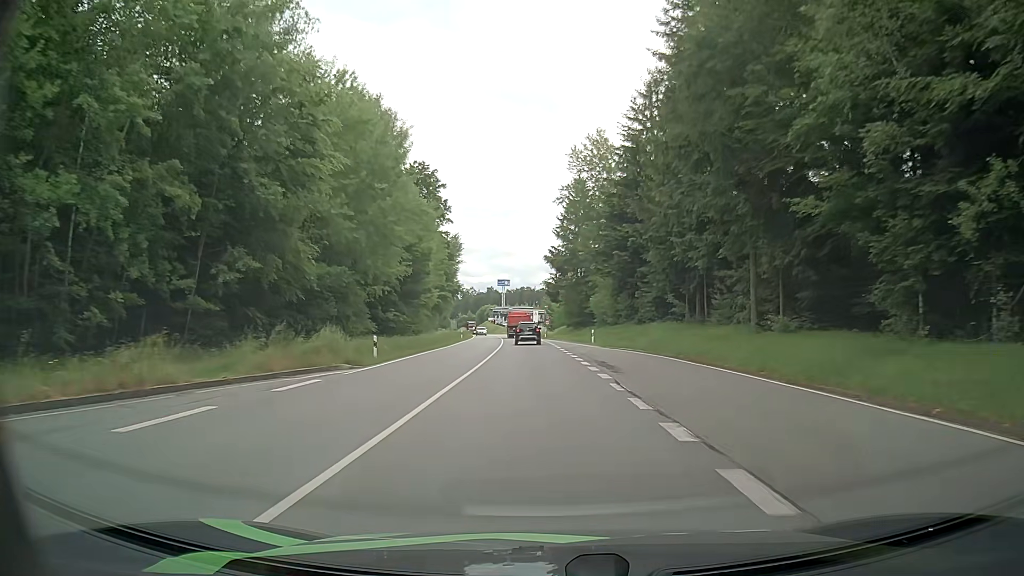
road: secondary_link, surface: asphalt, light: Day
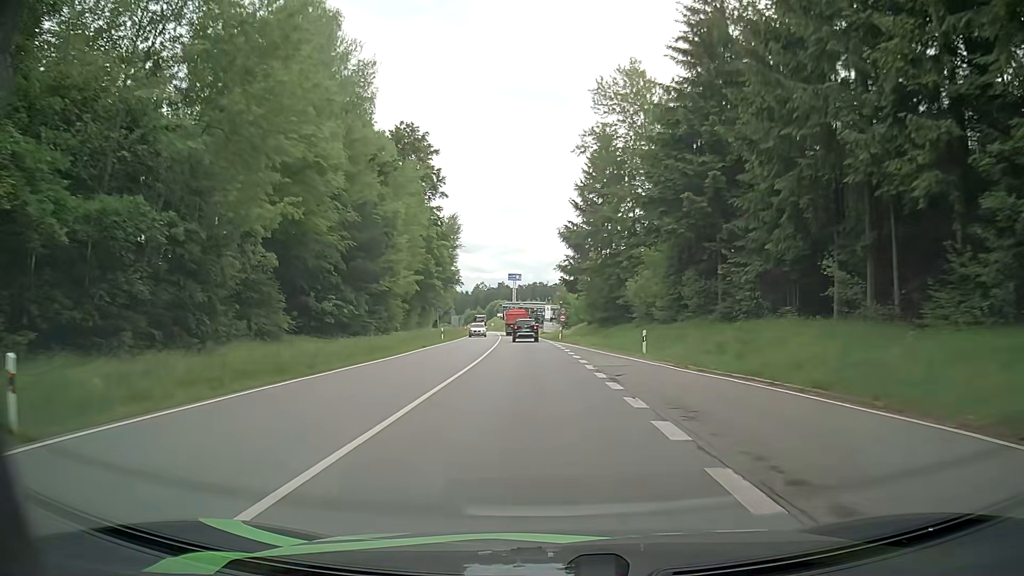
(-0.1, +20.9) m; -1°
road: secondary
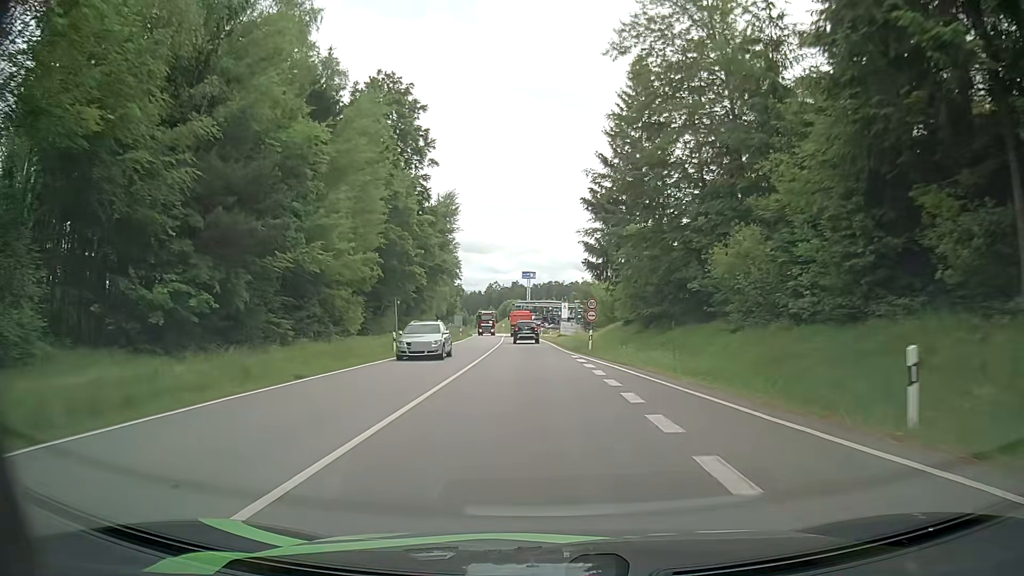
(-0.1, +20.5) m; -1°
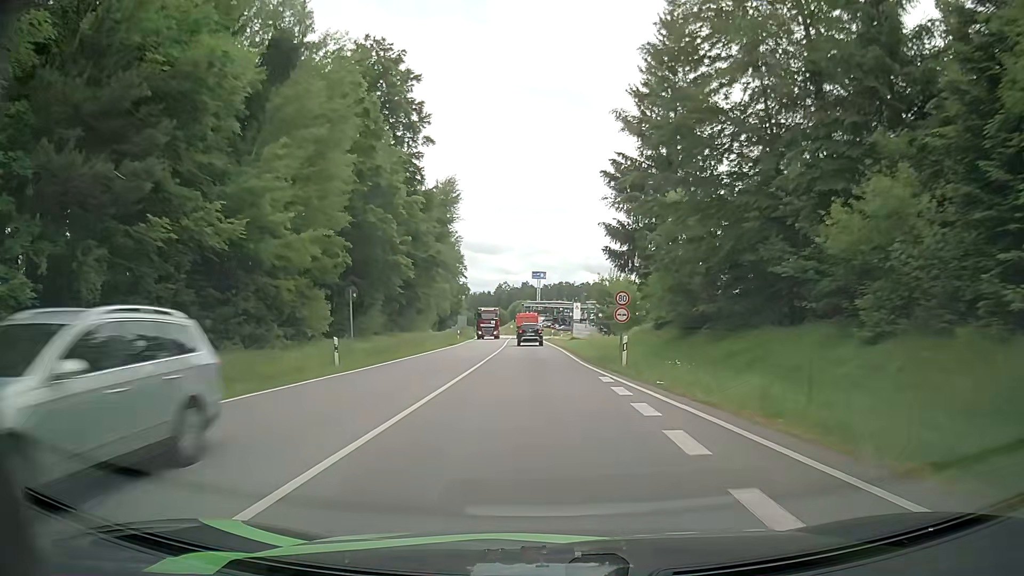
(-0.1, +10.1) m; 0°
